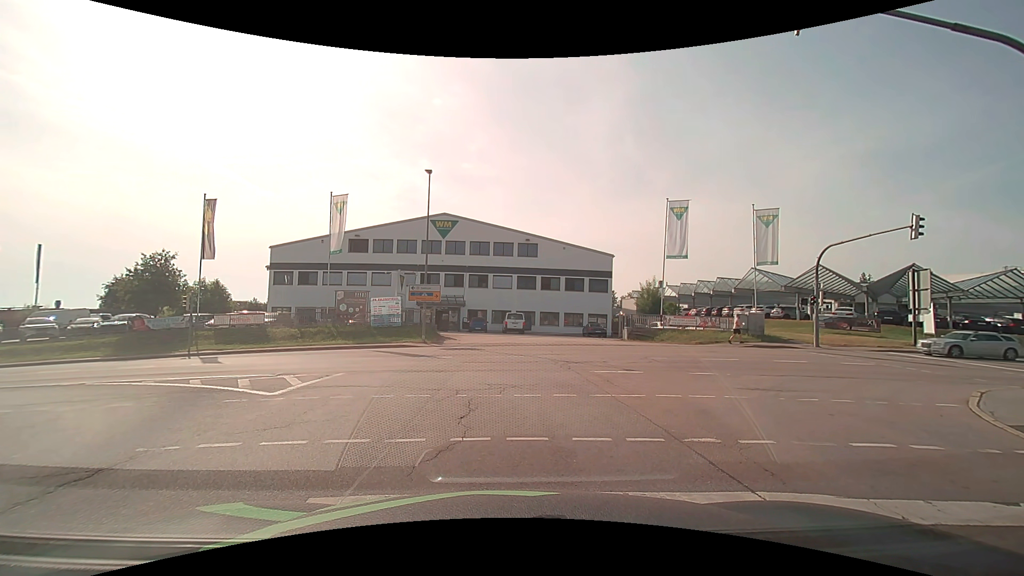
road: secondary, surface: asphalt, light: Day
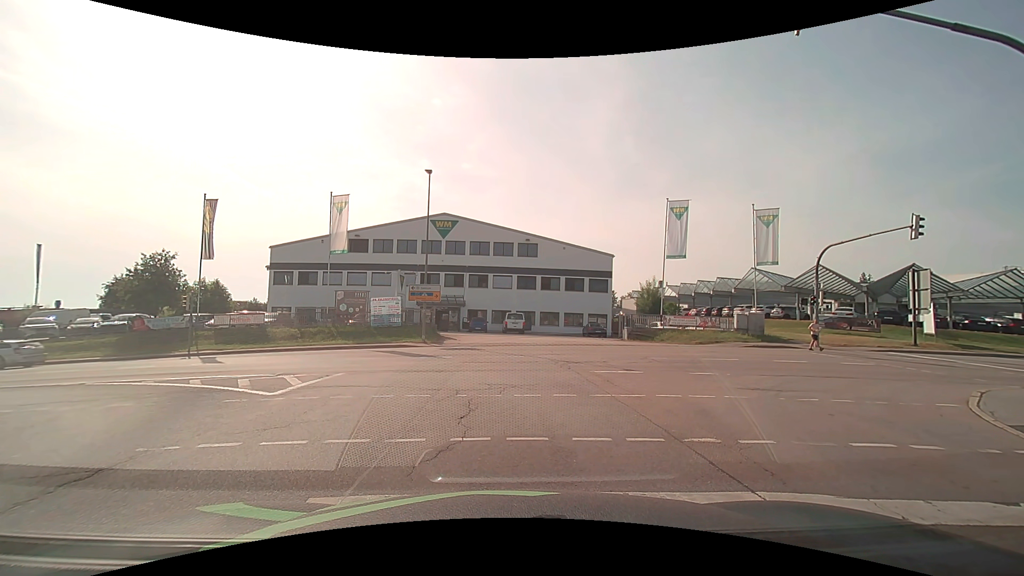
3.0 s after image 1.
(0.0, 0.0) m; 0°
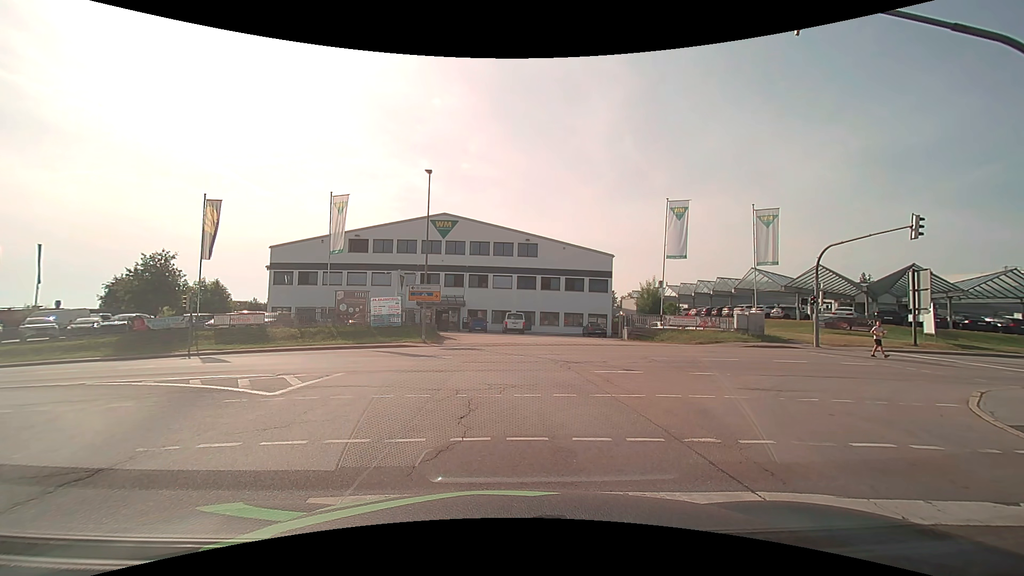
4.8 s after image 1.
(0.0, 0.0) m; 0°
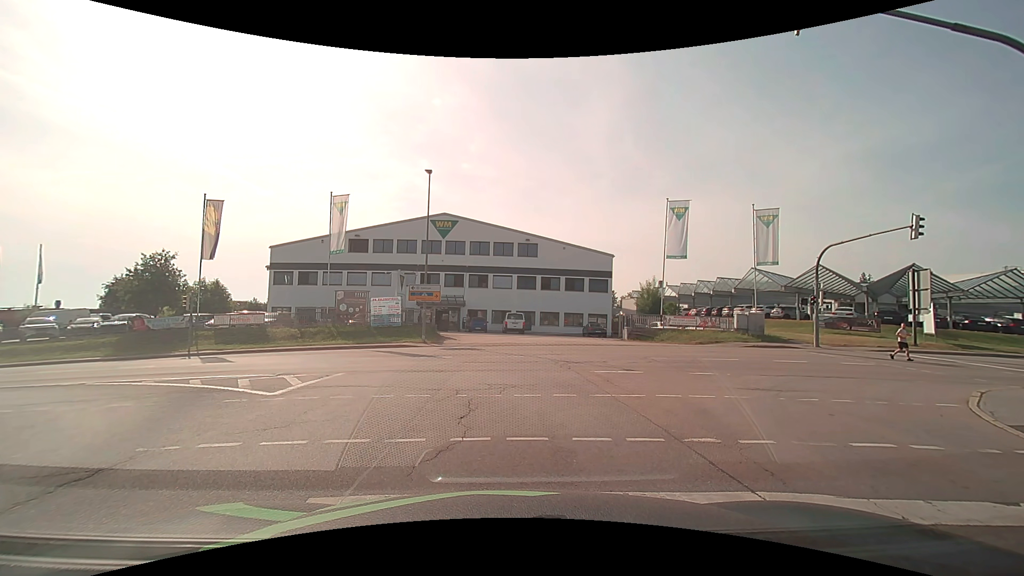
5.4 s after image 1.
(0.0, 0.0) m; 0°
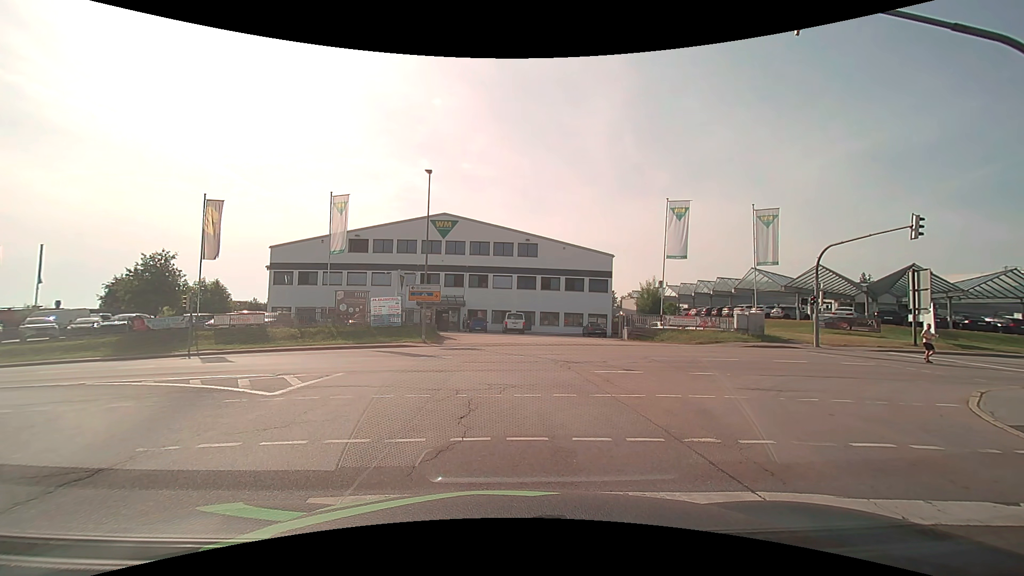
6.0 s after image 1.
(0.0, 0.0) m; 0°
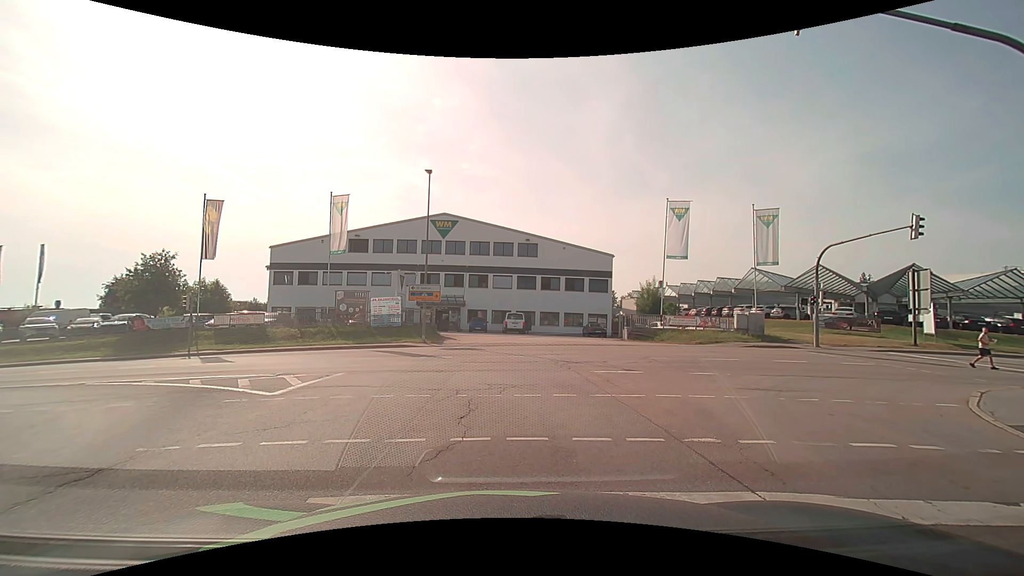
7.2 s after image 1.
(0.0, 0.0) m; 0°
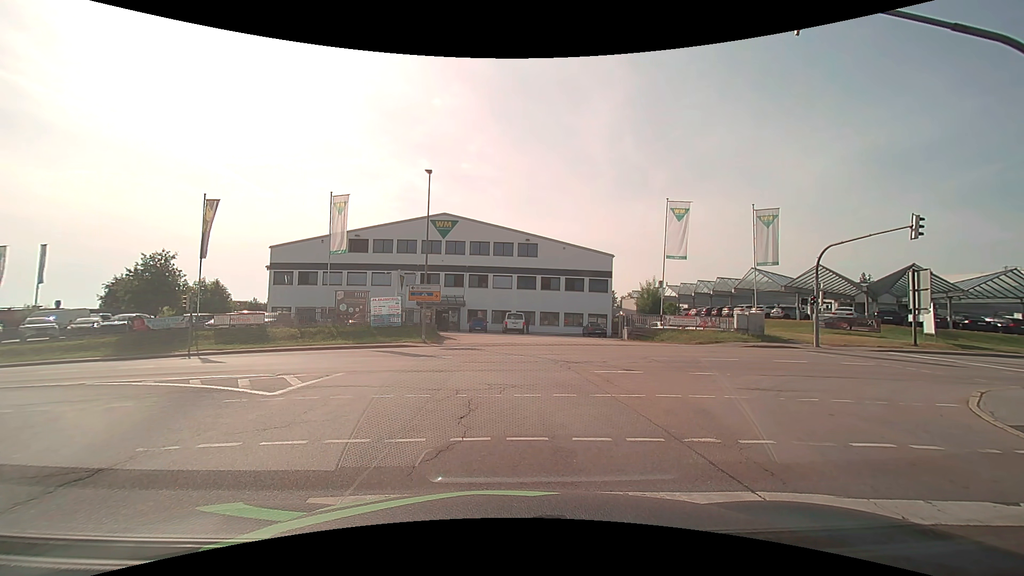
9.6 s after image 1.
(0.0, 0.0) m; 0°
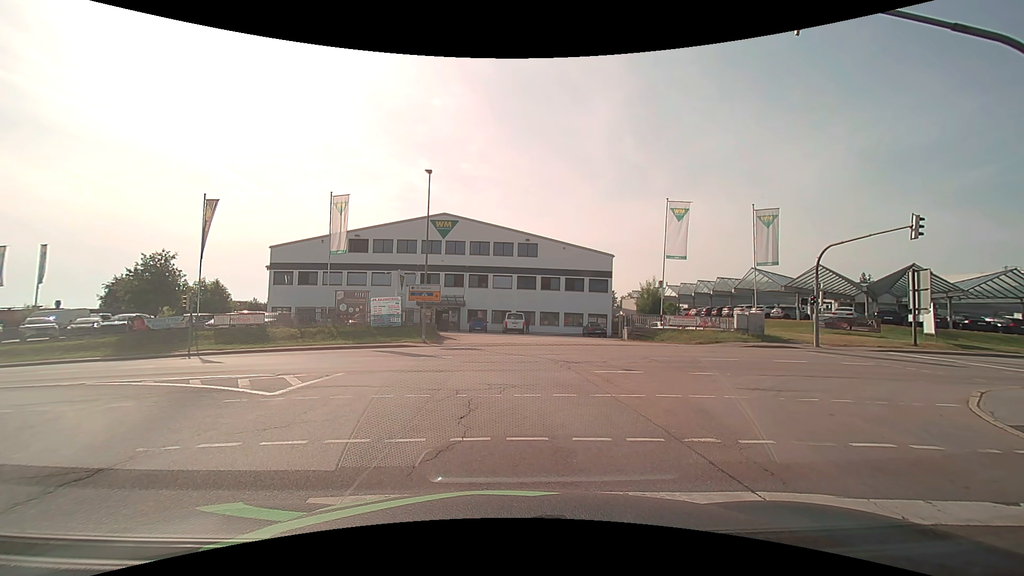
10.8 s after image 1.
(0.0, 0.0) m; 0°
